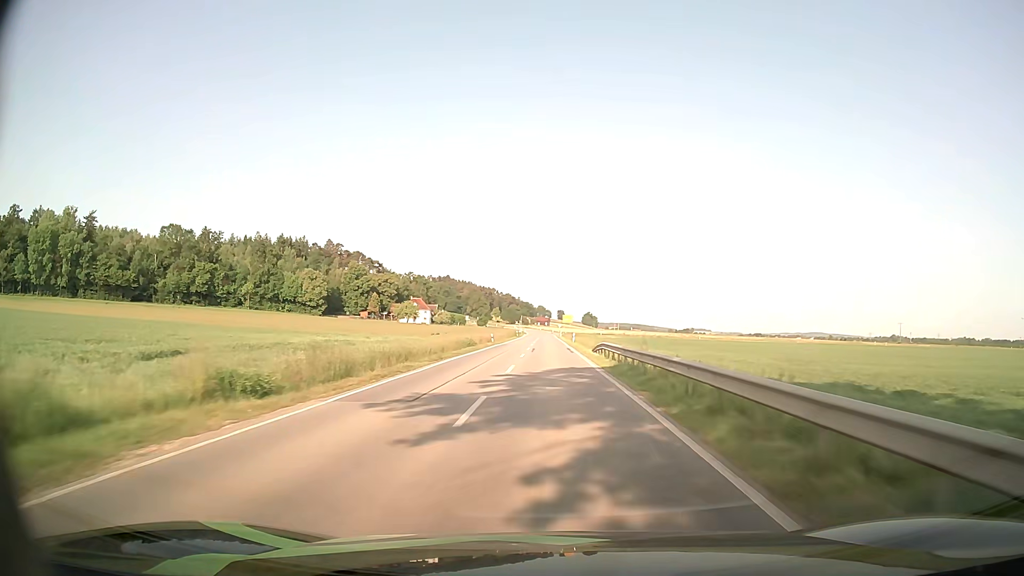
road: secondary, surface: asphalt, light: Day
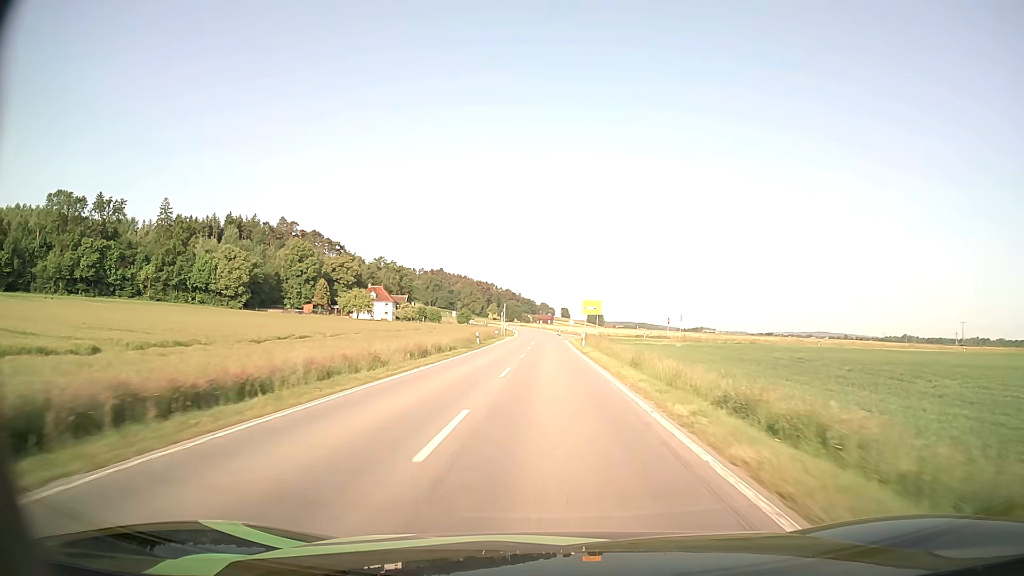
(-0.3, +71.7) m; 0°
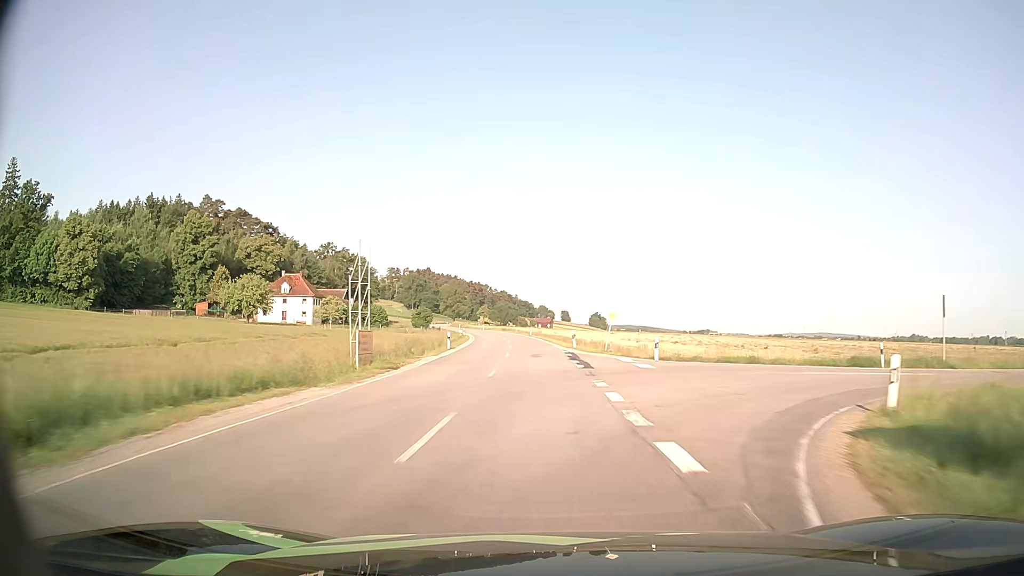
(+0.4, +70.1) m; 0°
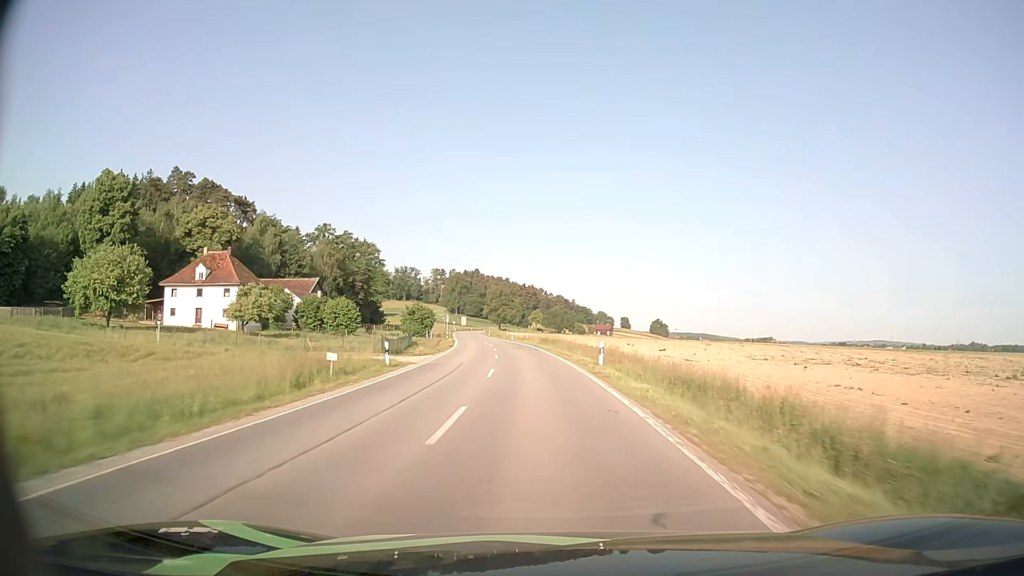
(-1.8, +55.4) m; -5°
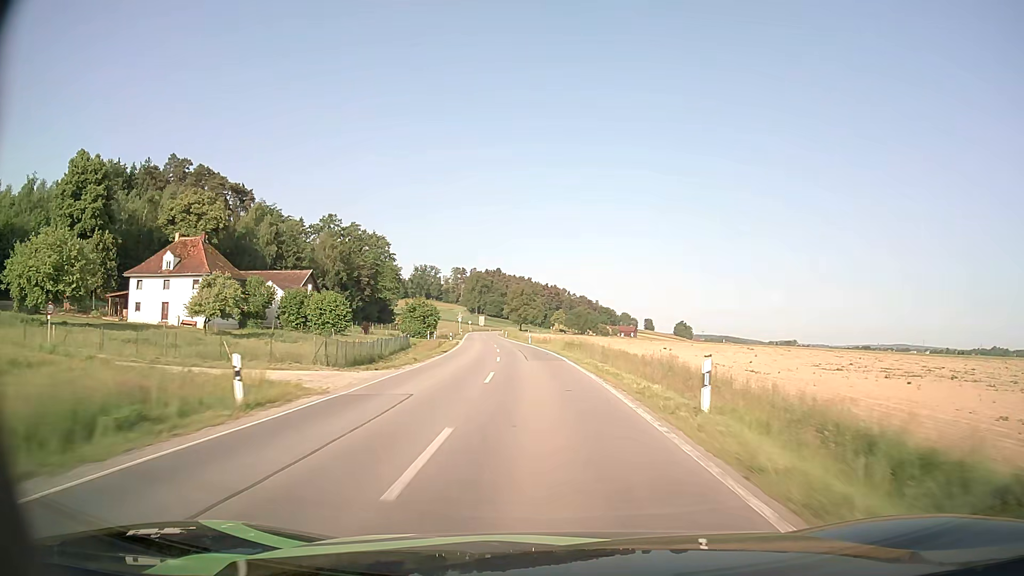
(-0.3, +14.0) m; -2°
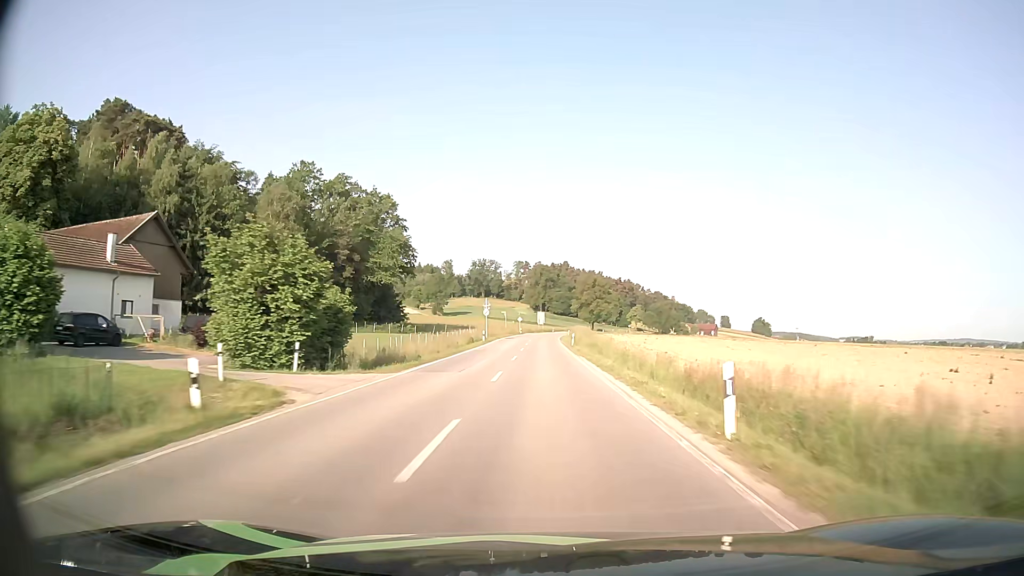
(-3.4, +57.0) m; -6°
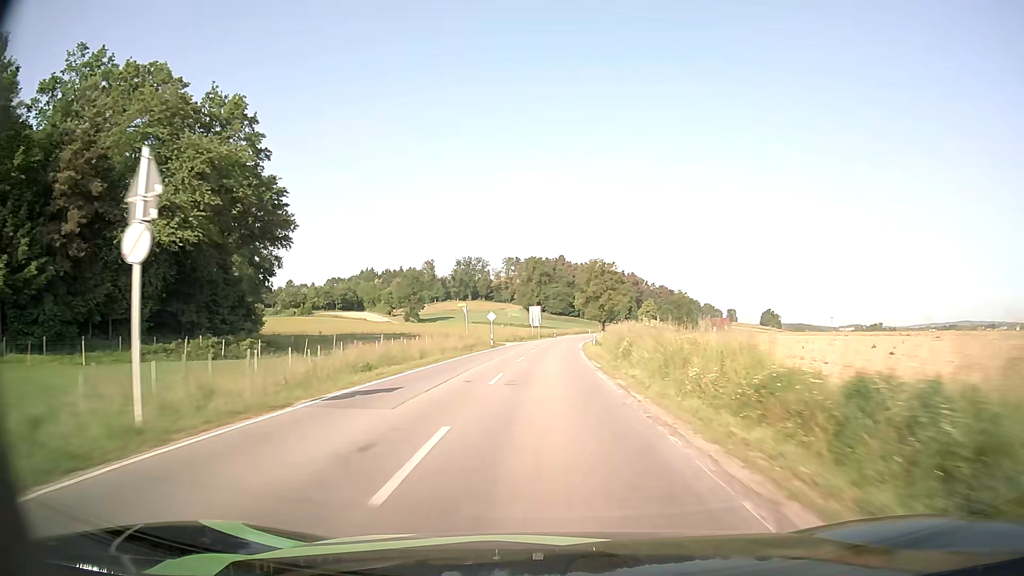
(-0.7, +57.9) m; 0°
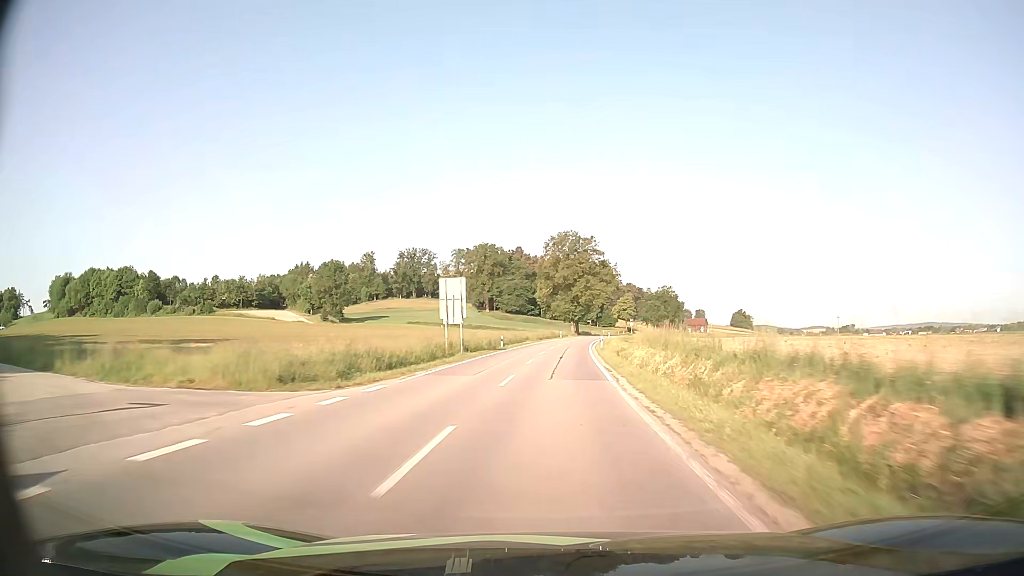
(+1.0, +56.7) m; +3°
(0, +10) (0, +20) (+1, +30) (+1, +40) (+2, +50) (+2, +60) (+3, +70) (+4, +80) (+5, +90) (+6, +100) m
